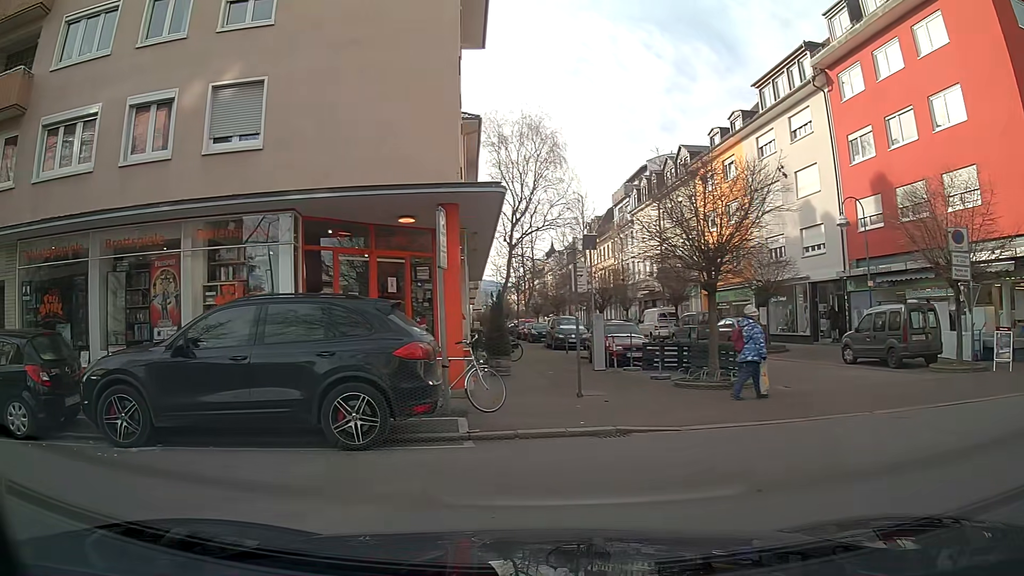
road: residential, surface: asphalt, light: Day
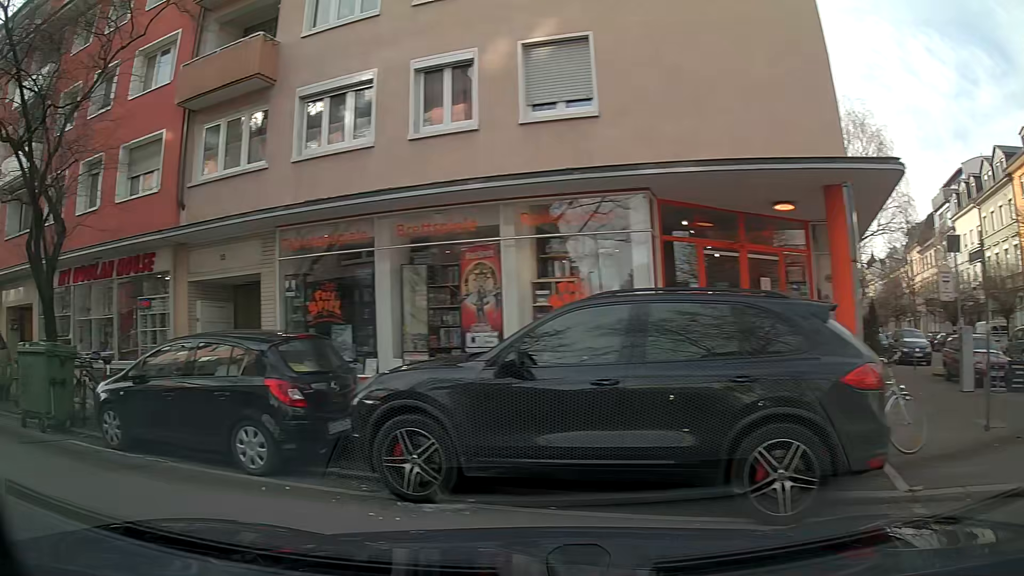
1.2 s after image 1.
(-0.7, +2.7) m; -33°
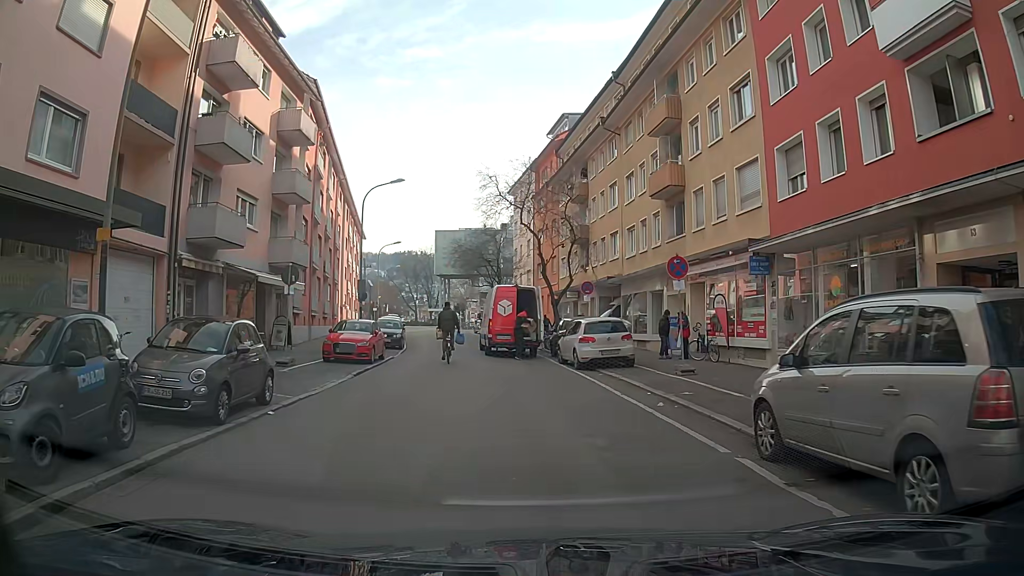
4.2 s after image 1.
(-7.2, +8.5) m; -58°
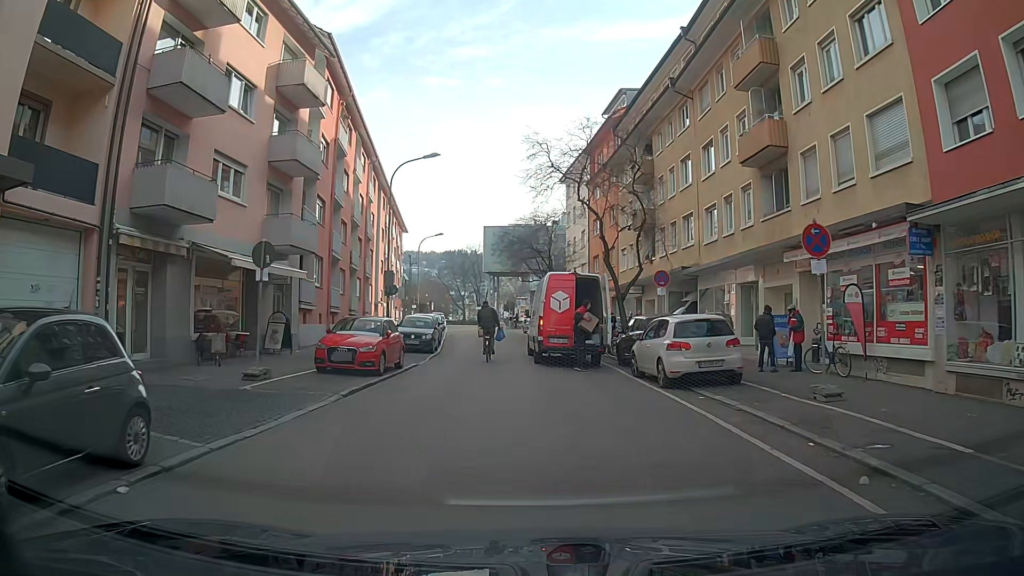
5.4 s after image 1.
(-0.1, +5.9) m; -2°
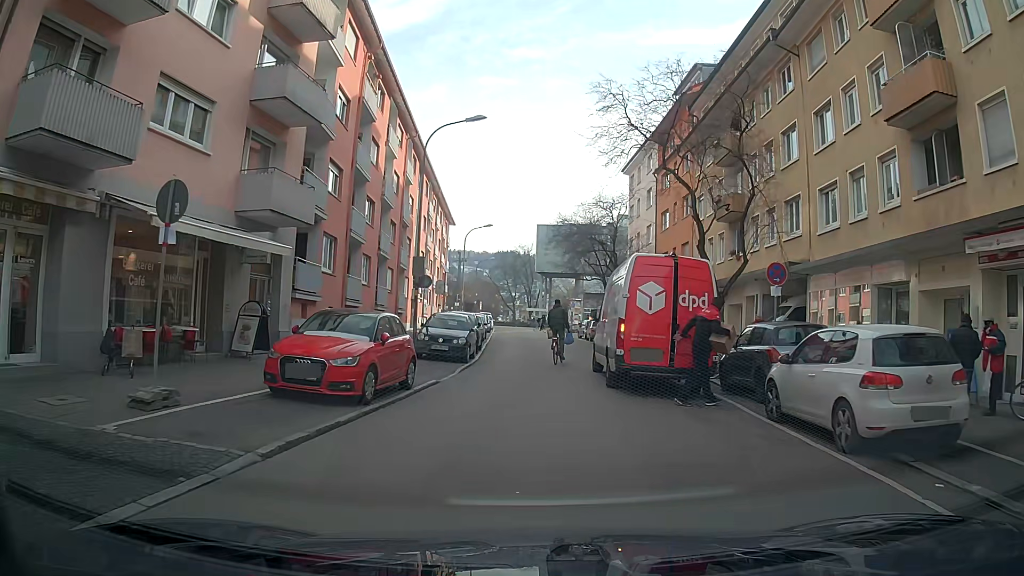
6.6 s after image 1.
(-0.1, +6.4) m; -2°
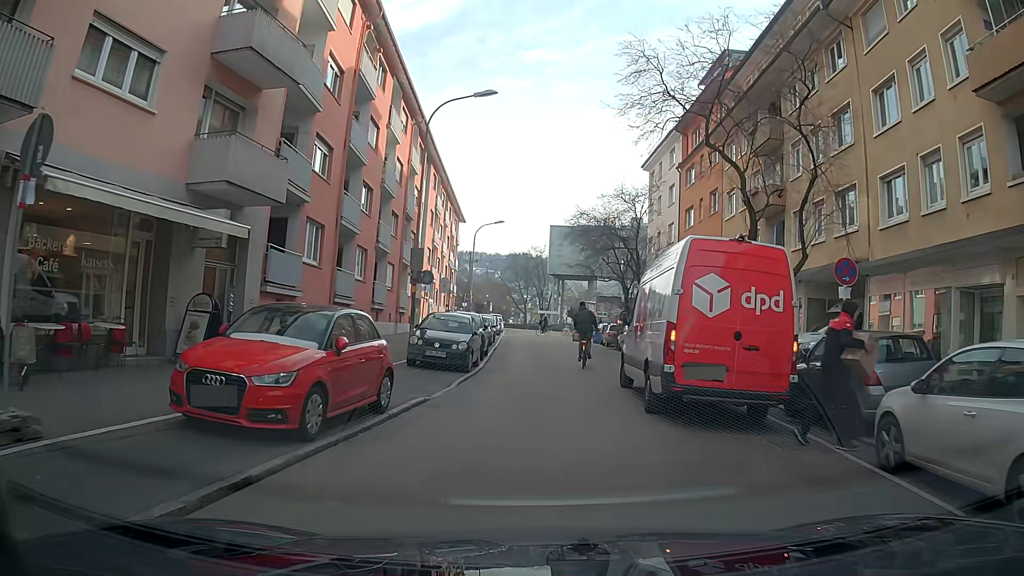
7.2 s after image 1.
(0.0, +3.4) m; -1°
